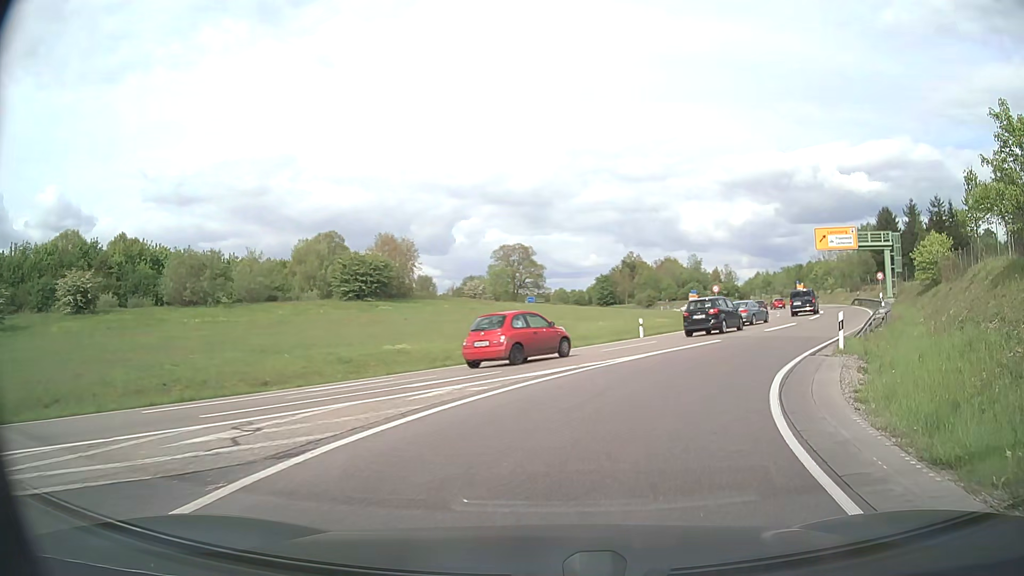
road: primary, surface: asphalt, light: Day
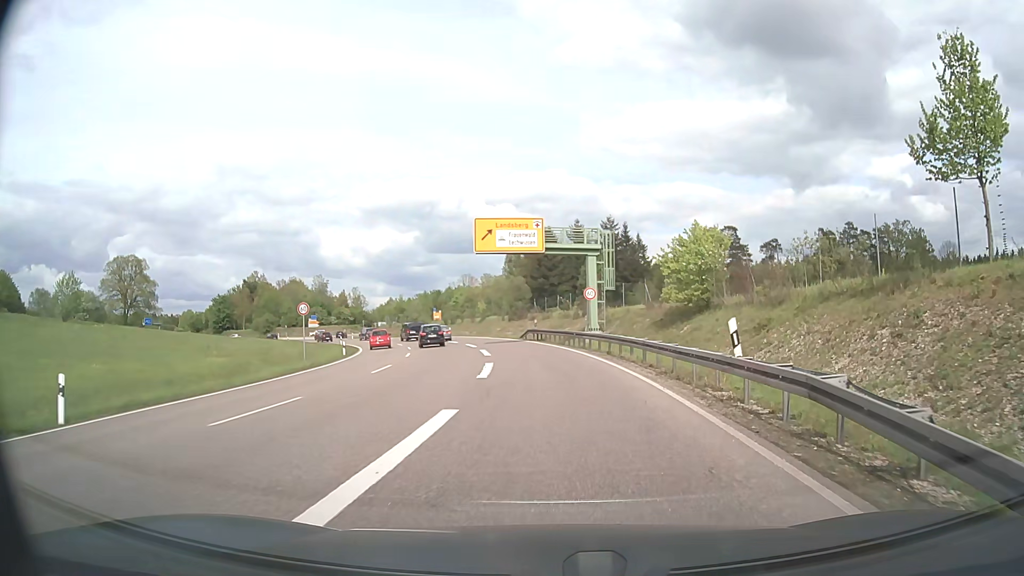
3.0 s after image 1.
(+7.0, +22.3) m; +30°
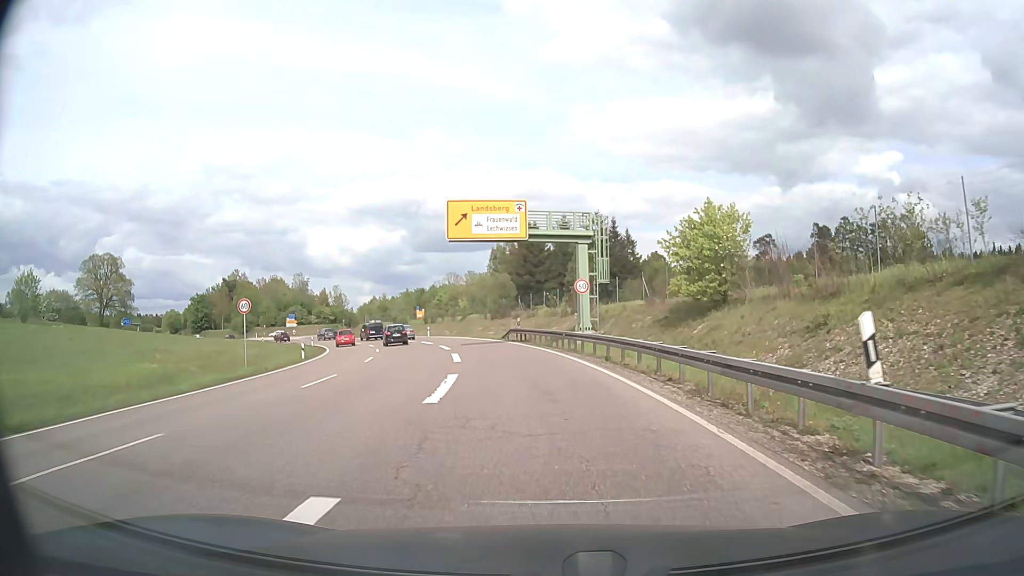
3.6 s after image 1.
(+0.1, +5.5) m; +2°
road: trunk
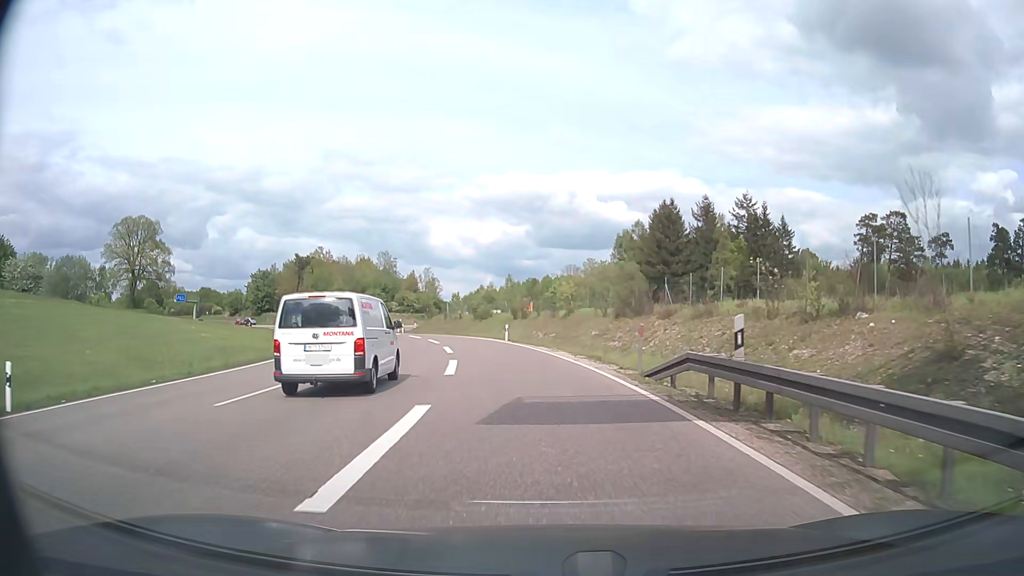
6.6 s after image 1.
(-2.4, +30.4) m; -10°
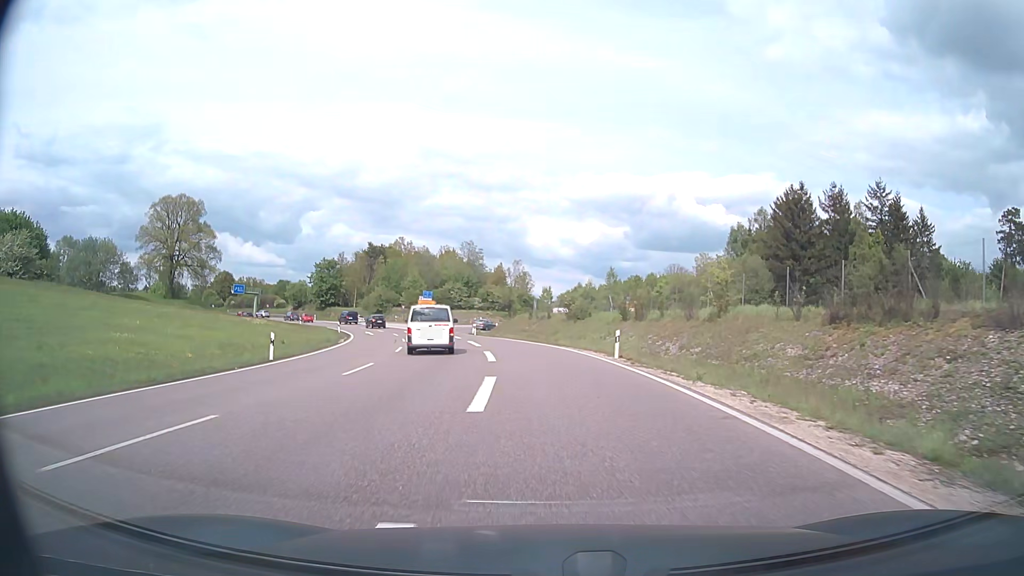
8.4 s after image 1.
(-1.3, +18.6) m; -8°
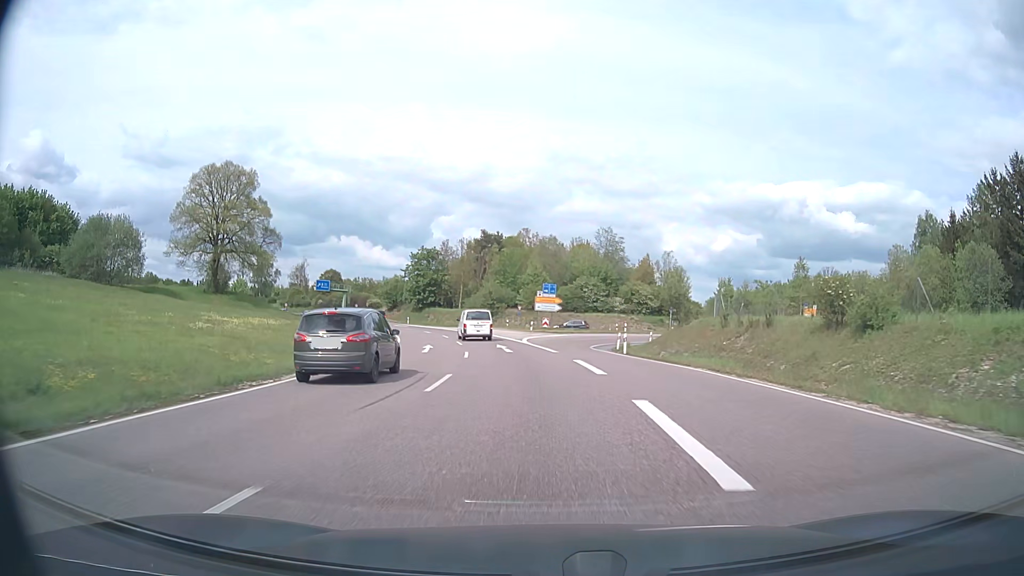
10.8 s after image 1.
(-3.5, +28.8) m; -11°
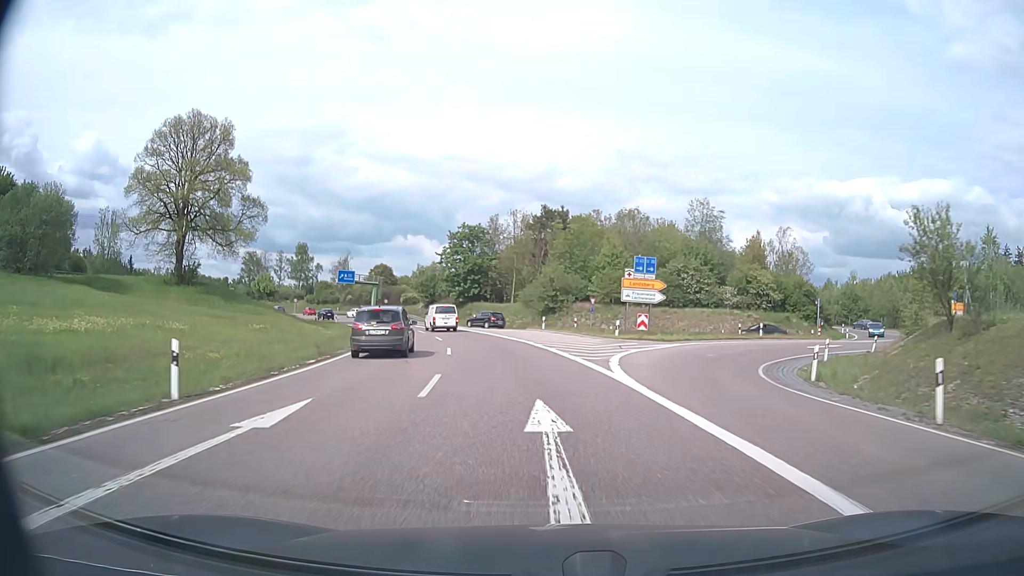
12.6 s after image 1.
(-1.2, +26.0) m; -6°
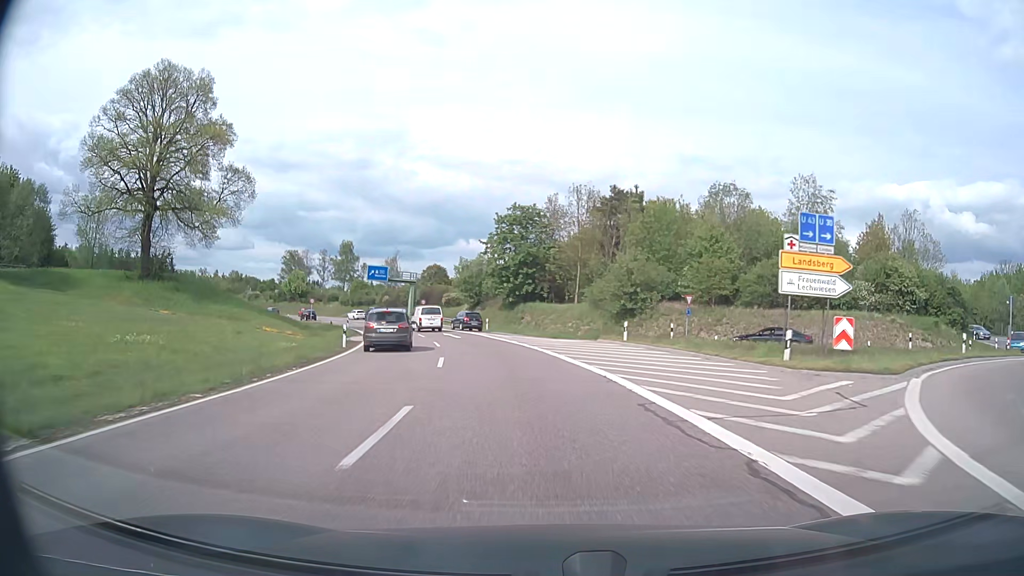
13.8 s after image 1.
(-0.9, +17.4) m; -5°
(0, +10) (-1, +20) (-3, +30) (-5, +40) (-8, +49) (-11, +59) (-15, +68) (-19, +77) (-24, +86) (-29, +94) m
